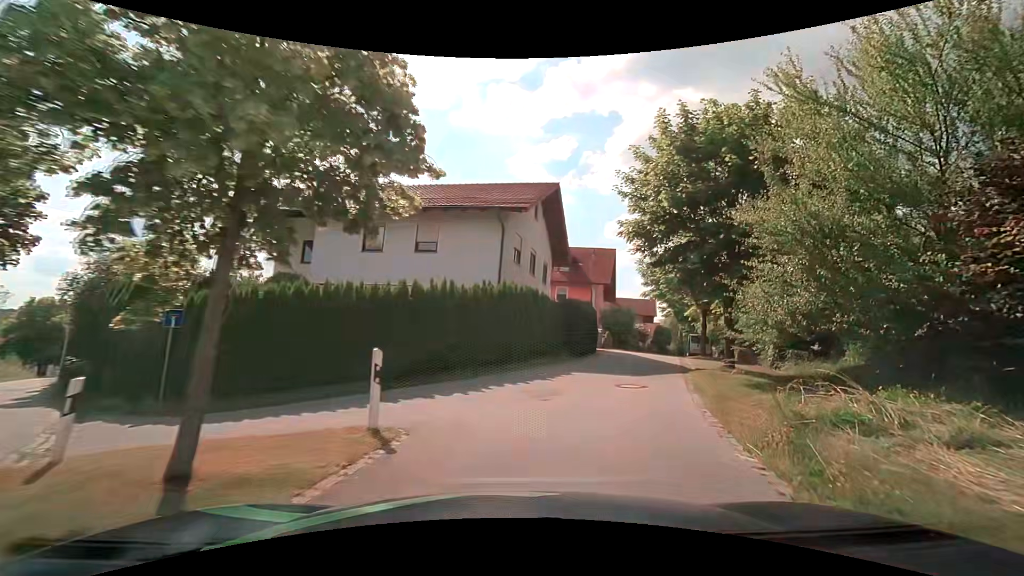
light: Day
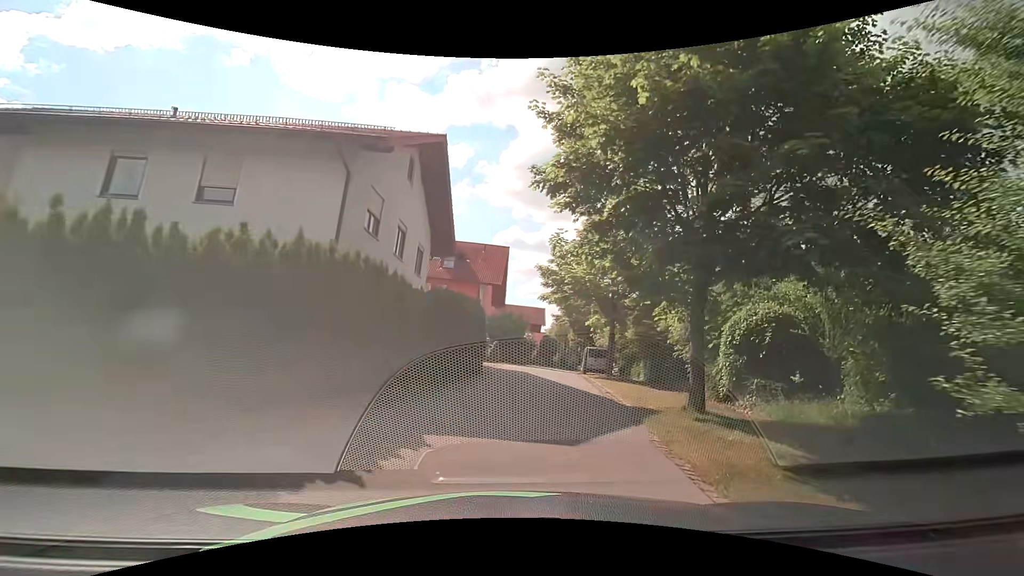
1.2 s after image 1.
(+1.0, +7.4) m; +15°
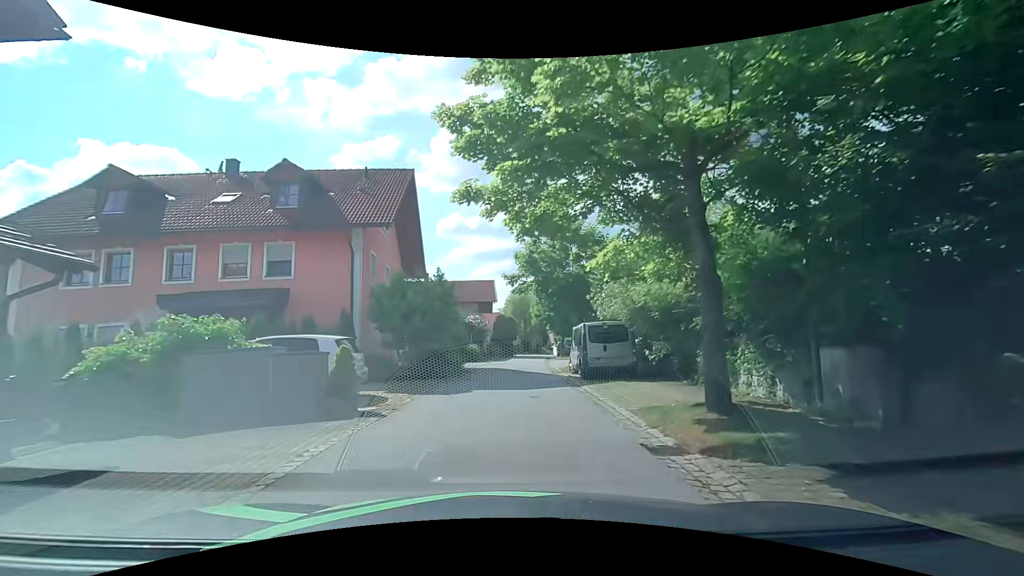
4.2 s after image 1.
(+1.5, +19.1) m; +6°
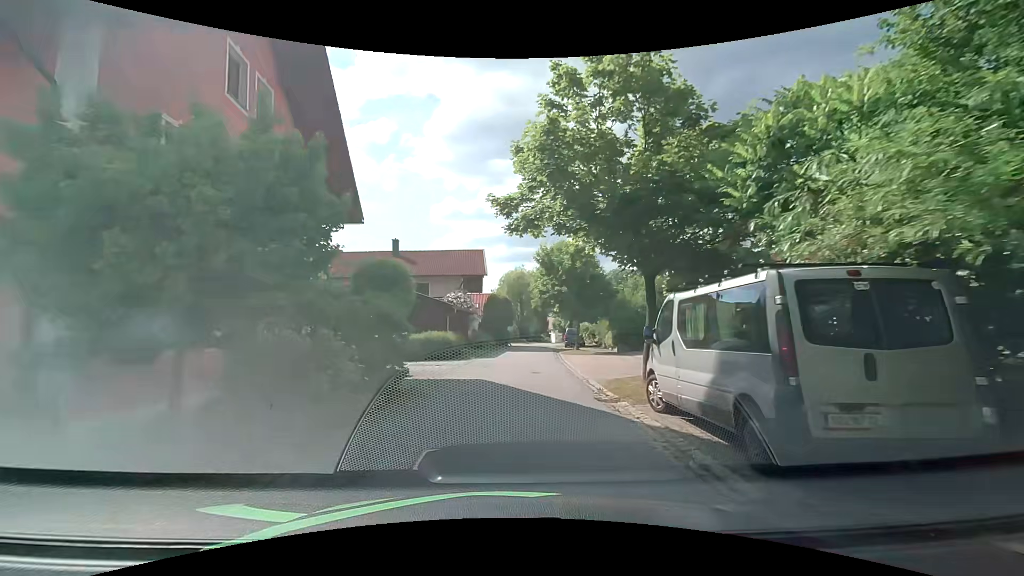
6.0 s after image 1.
(-0.3, +12.6) m; -1°
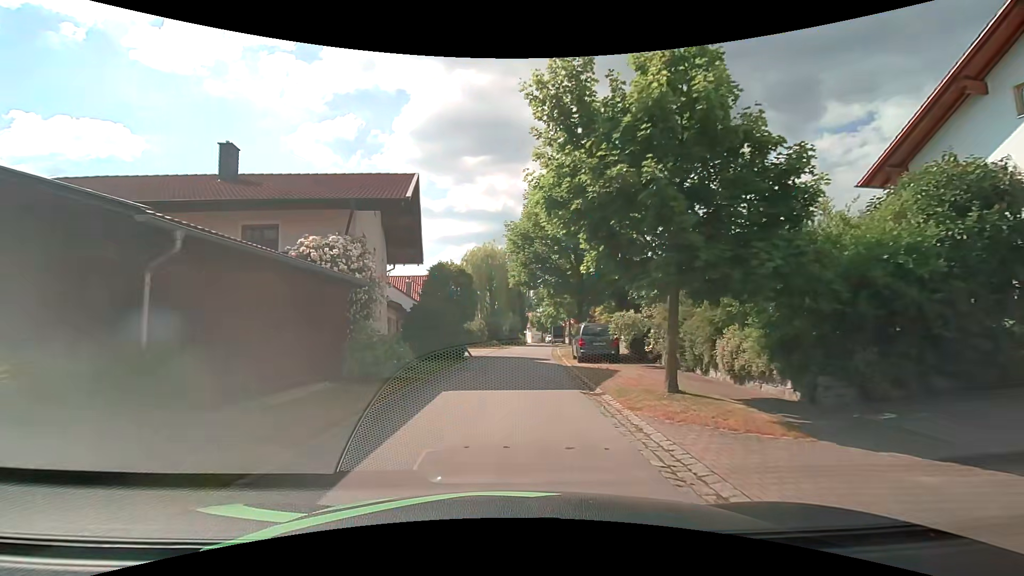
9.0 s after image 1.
(+0.8, +21.6) m; +4°
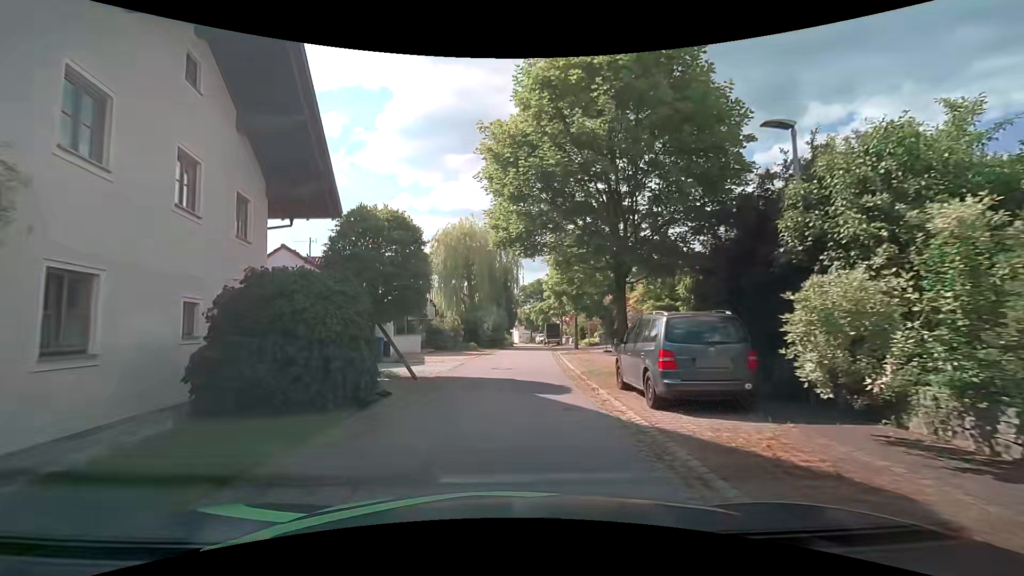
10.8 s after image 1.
(+0.1, +12.3) m; +1°
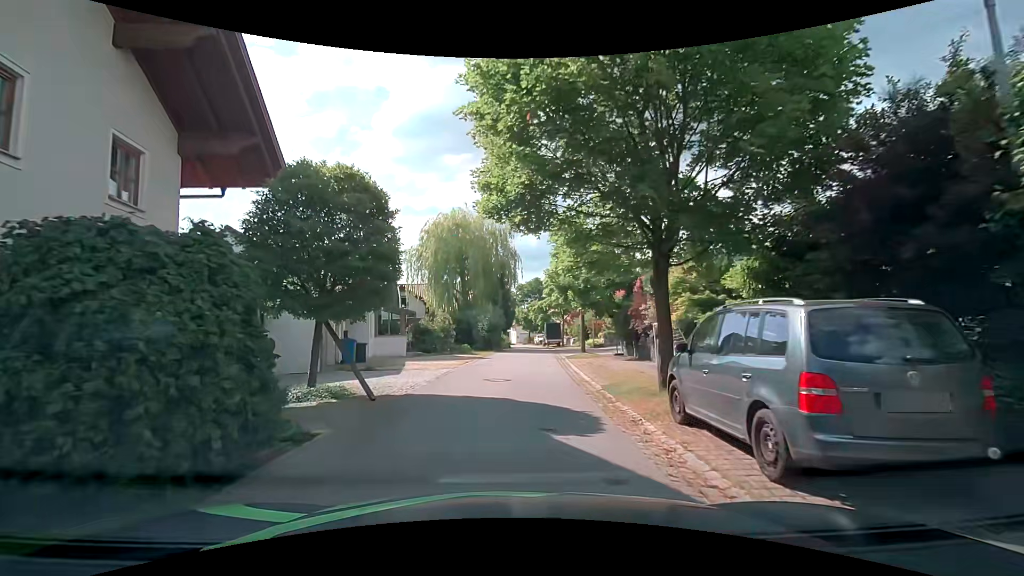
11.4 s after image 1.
(+0.1, +4.0) m; +1°
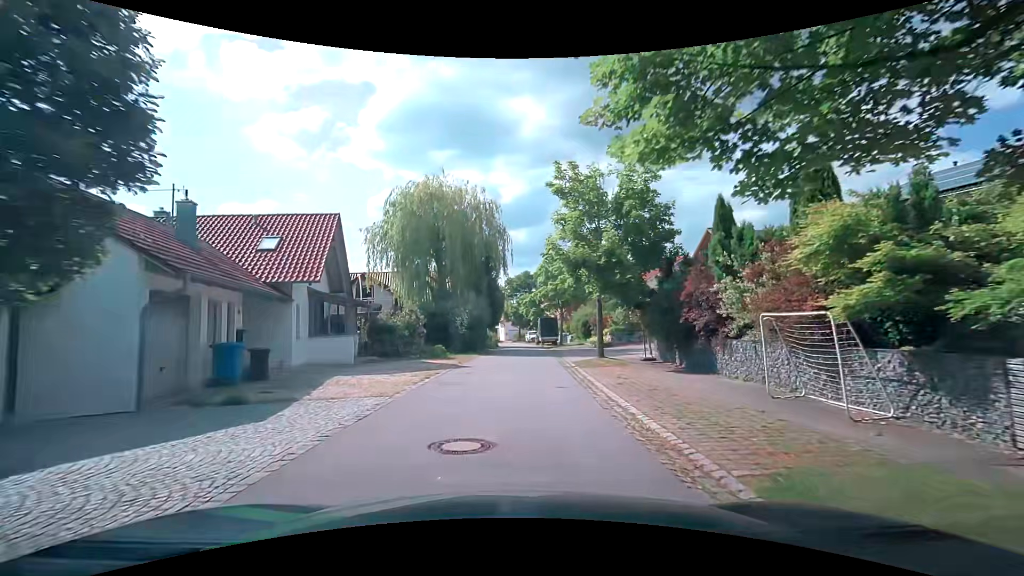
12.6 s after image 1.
(+0.1, +8.1) m; +1°
